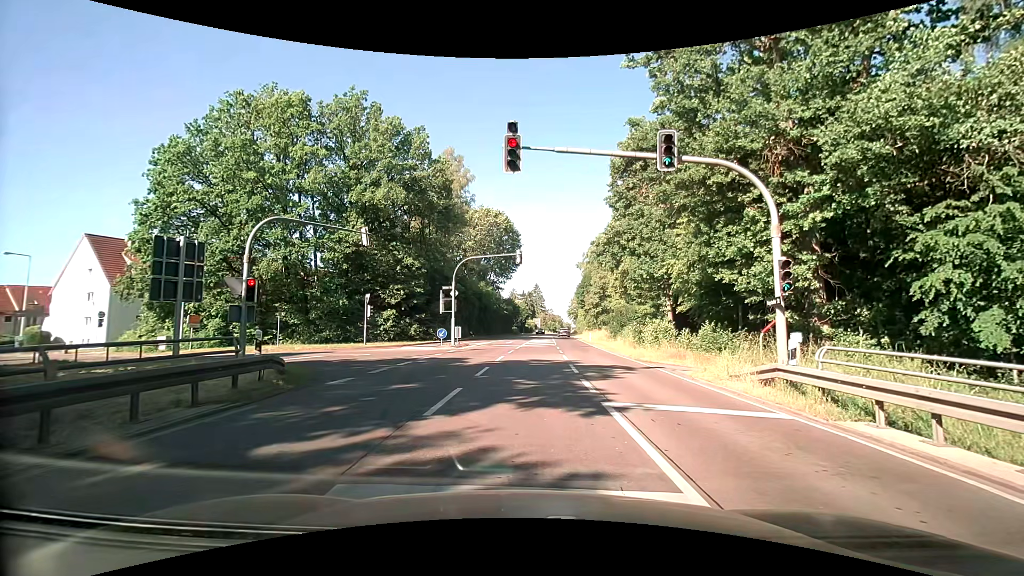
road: secondary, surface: asphalt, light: Day
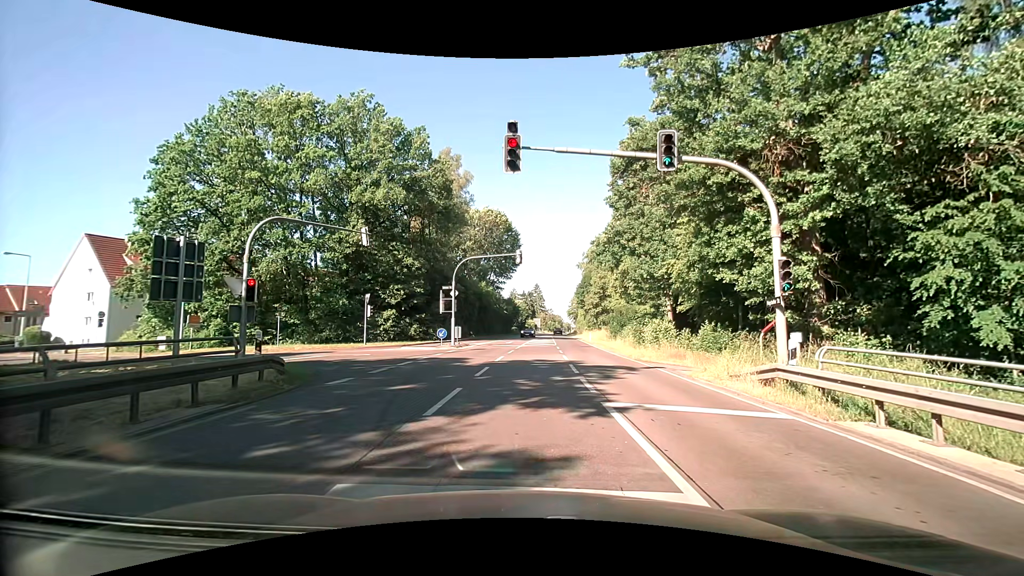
(0.0, 0.0) m; 0°
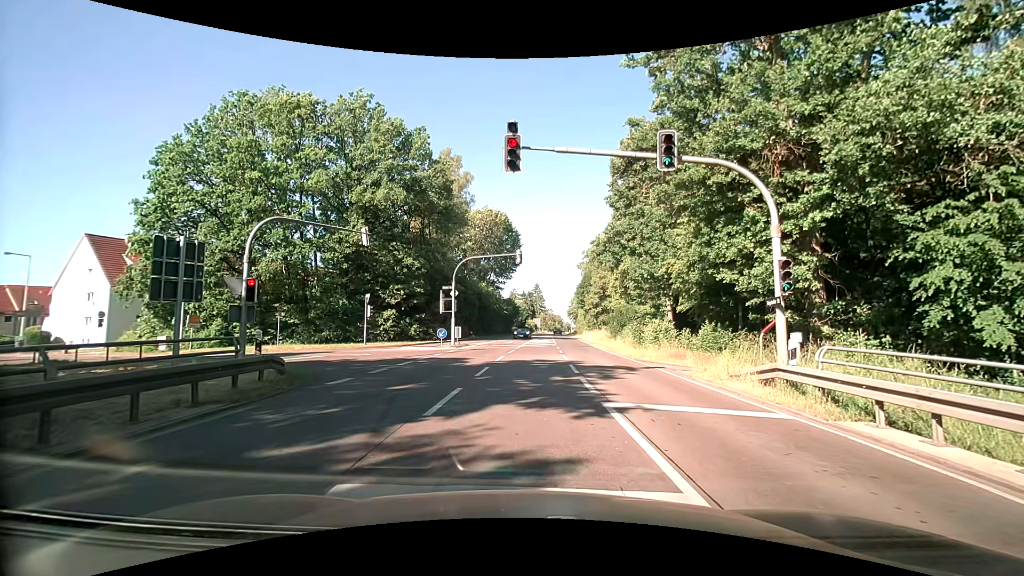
(0.0, 0.0) m; 0°
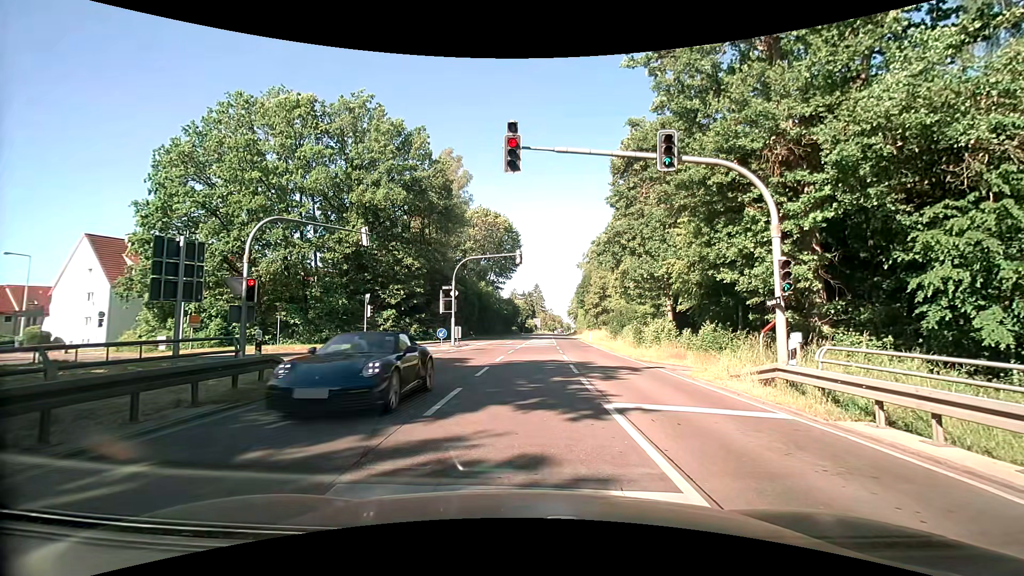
(0.0, 0.0) m; 0°
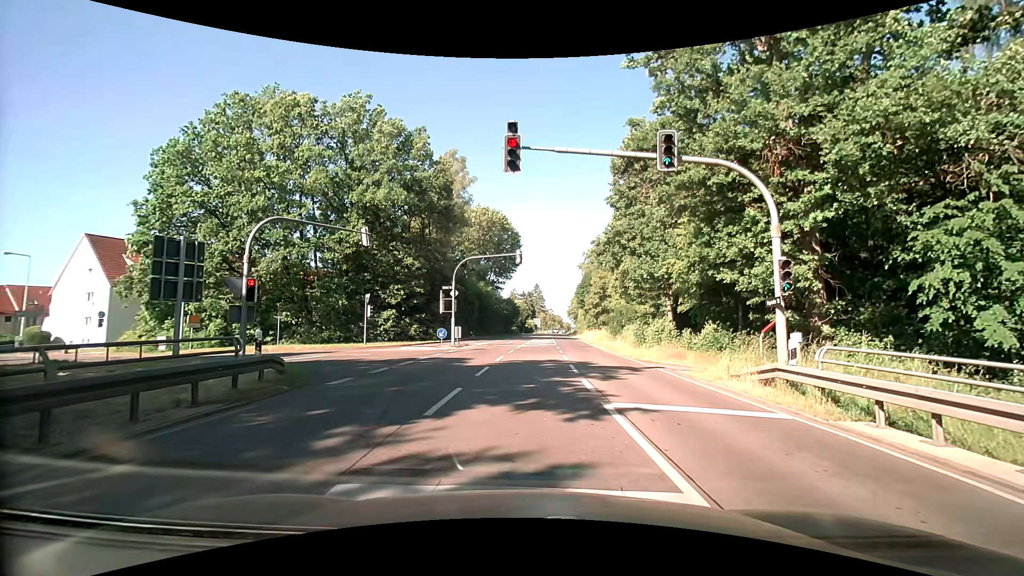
(0.0, 0.0) m; 0°
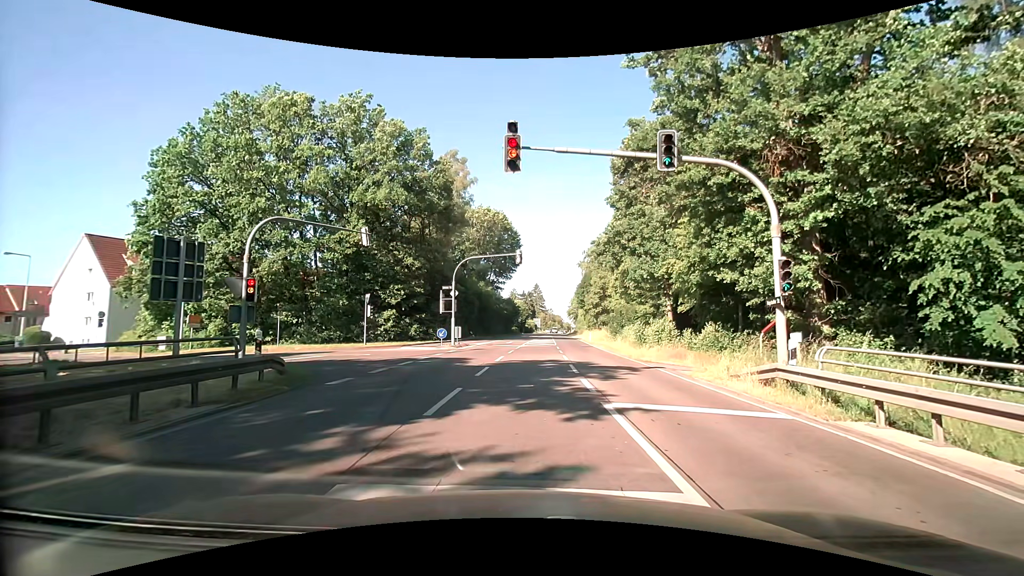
(0.0, 0.0) m; 0°
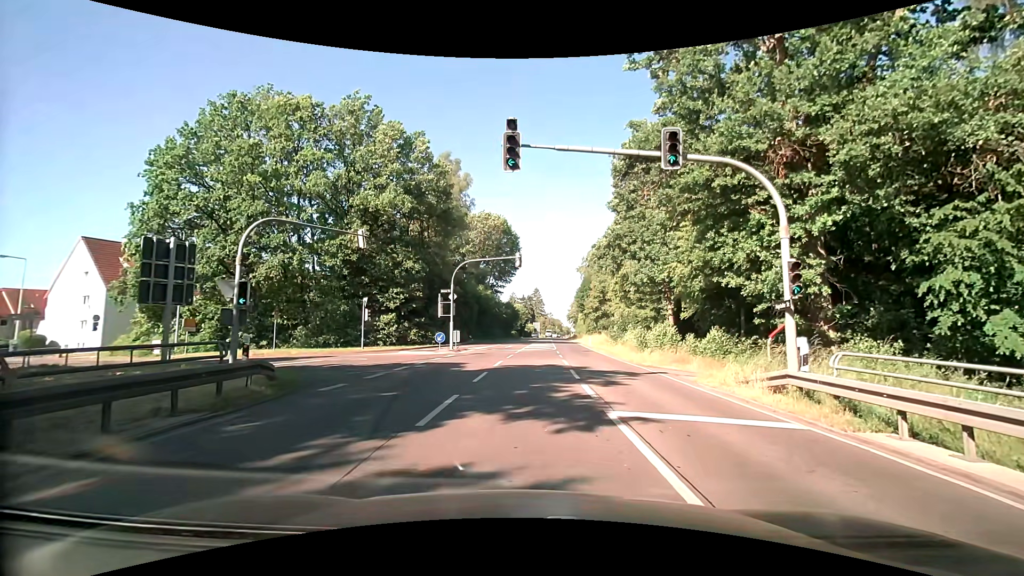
(0.0, +0.5) m; 0°
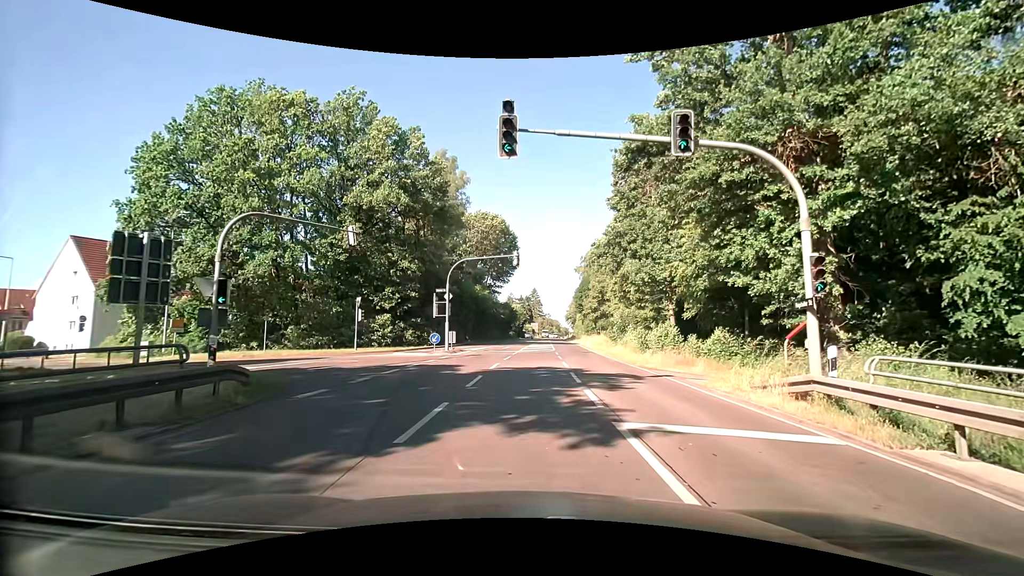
(0.0, +1.1) m; +1°
